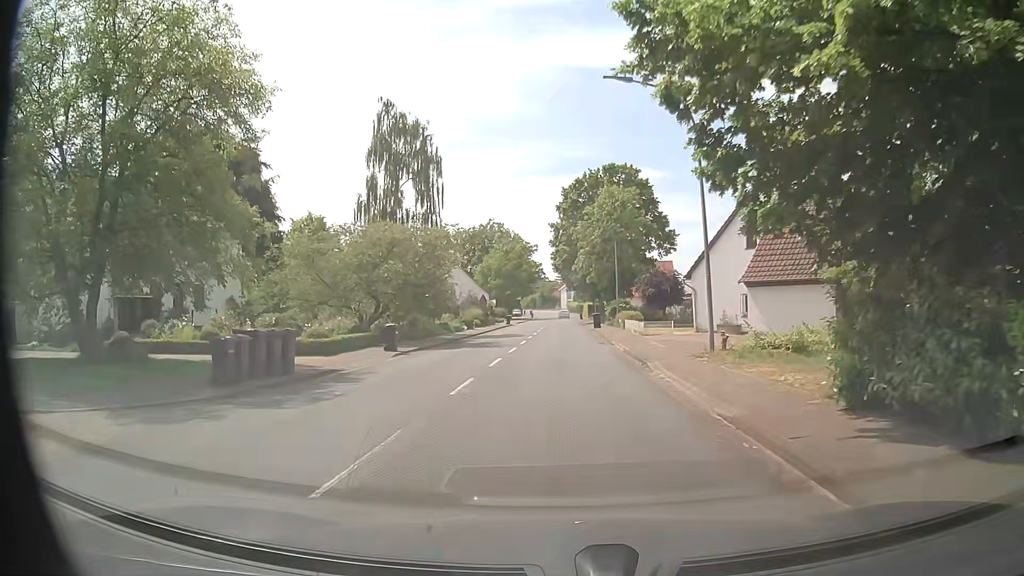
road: secondary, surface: asphalt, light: Day
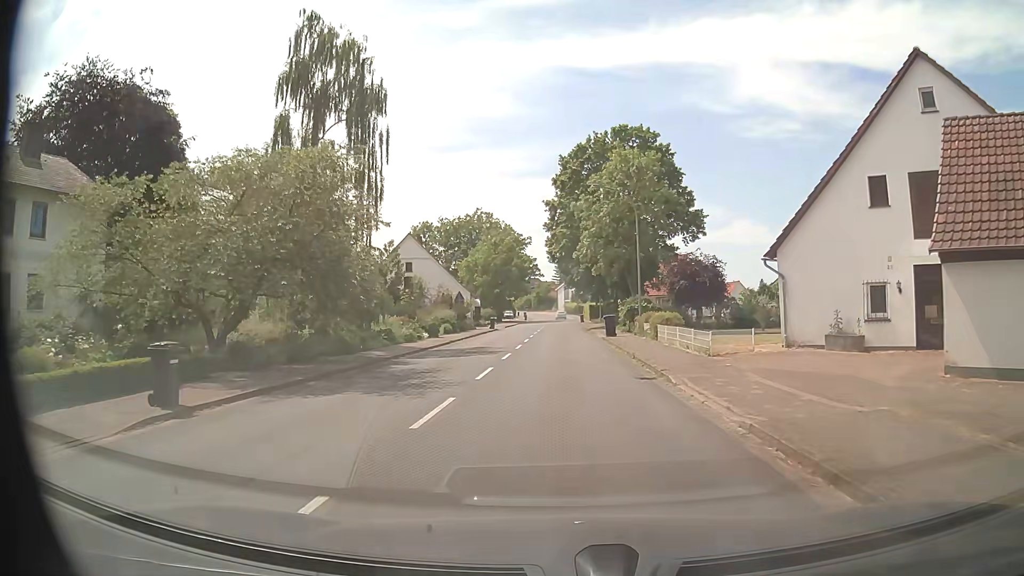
(0.0, +14.8) m; 0°
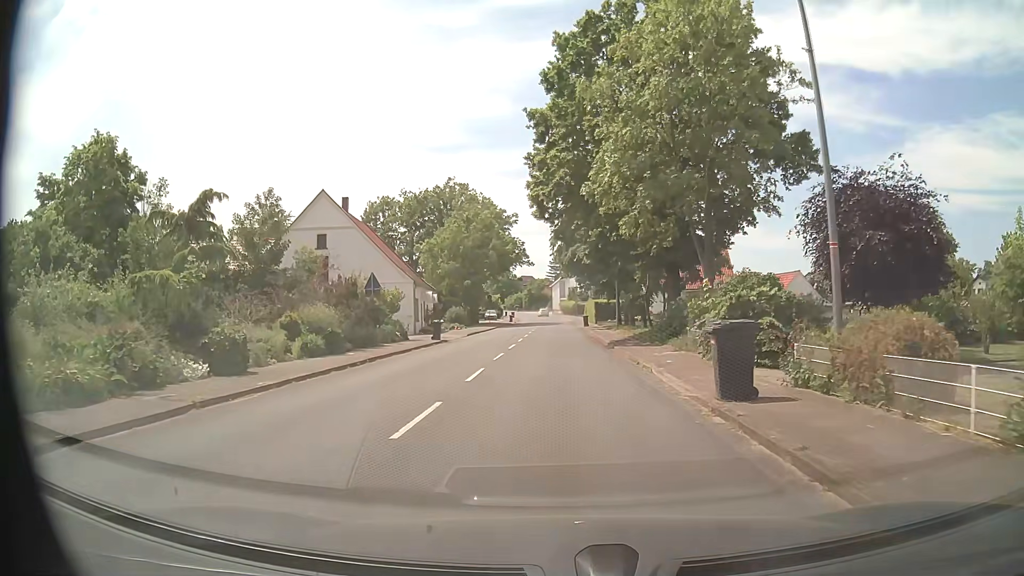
(+0.2, +24.7) m; +1°
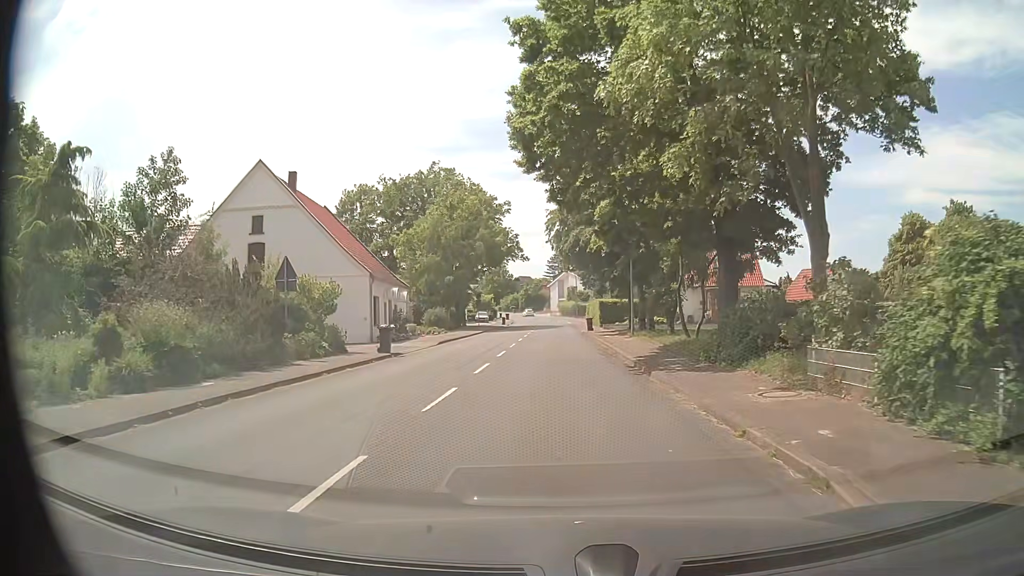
(-0.1, +9.9) m; 0°
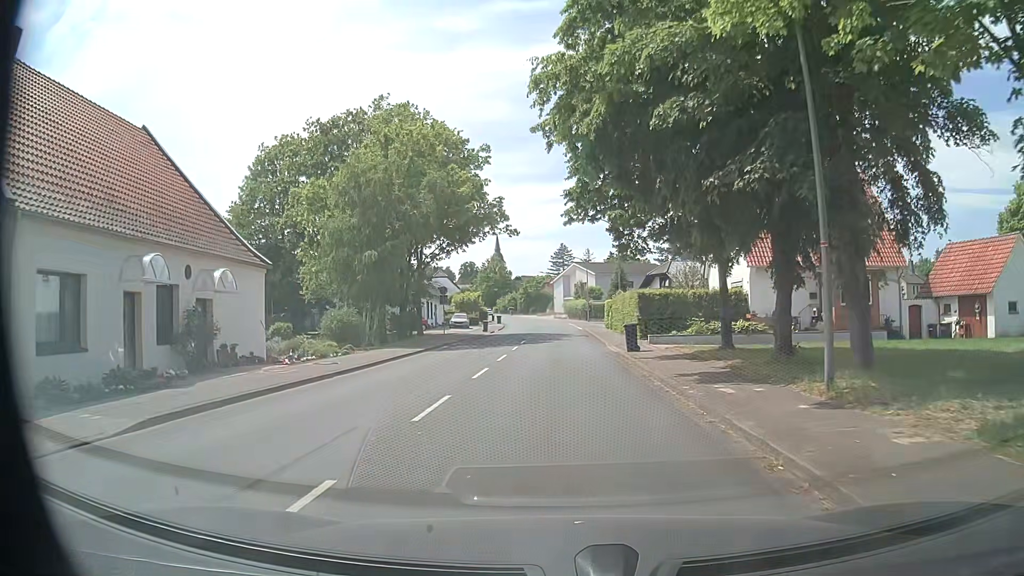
(0.0, +24.7) m; 0°
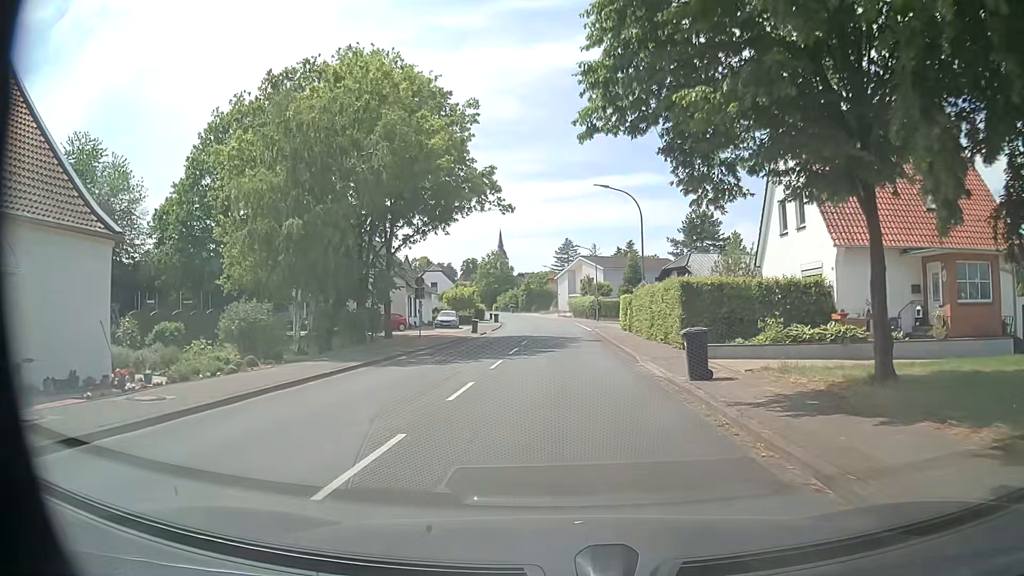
(-0.1, +9.9) m; -1°
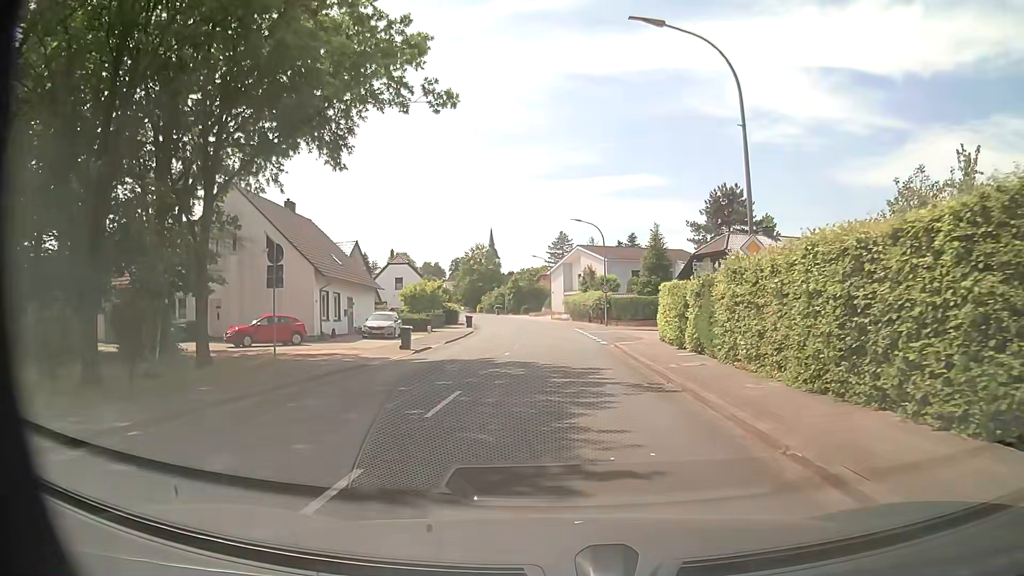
(+0.1, +19.8) m; +1°
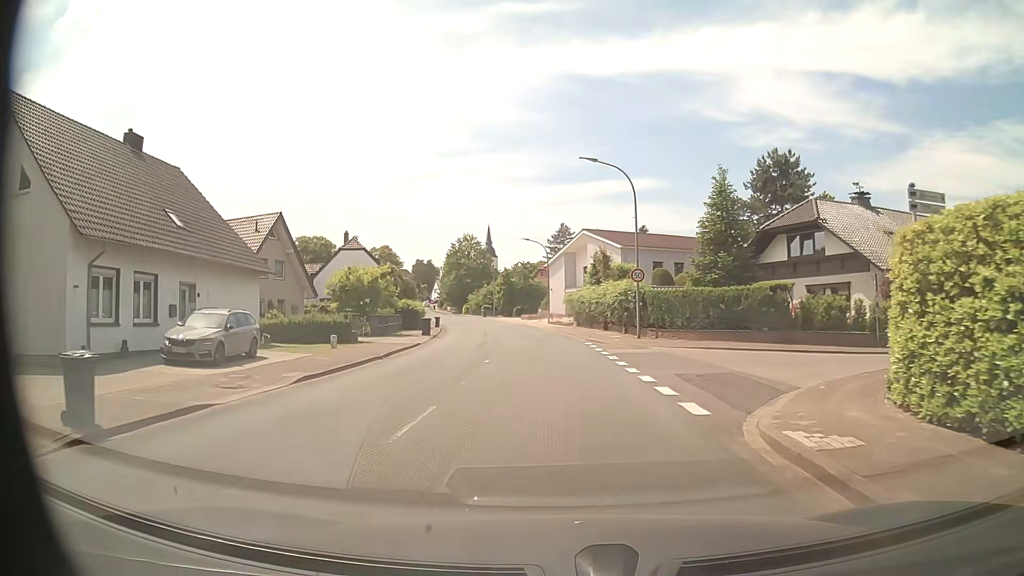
(-0.1, +19.7) m; -1°
(0, +10) (0, +20) (-1, +30) (-2, +40) (-3, +50) (-5, +60) (-7, +70) (-9, +79) (-11, +89) (-14, +99) m
